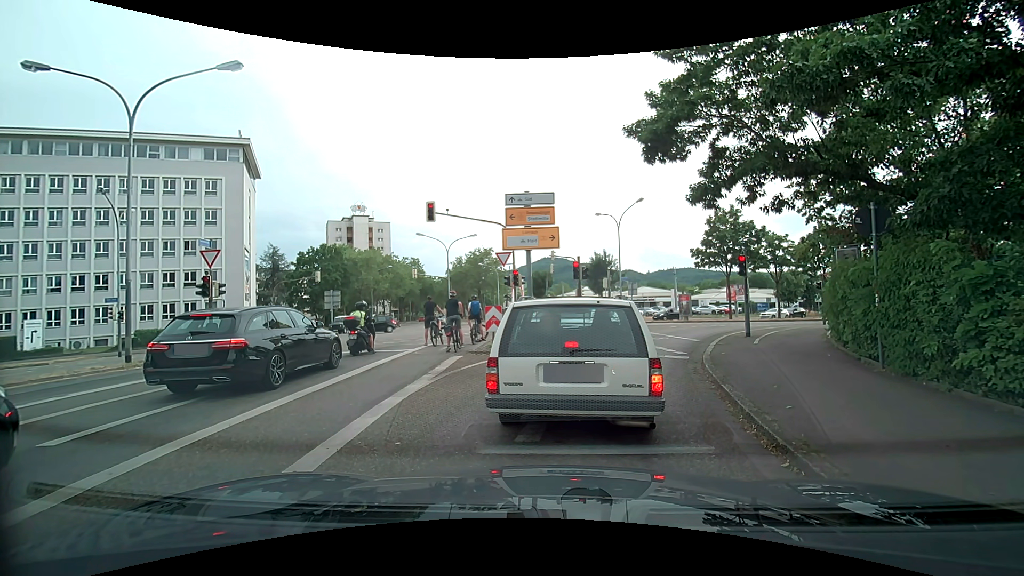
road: secondary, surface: asphalt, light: Day
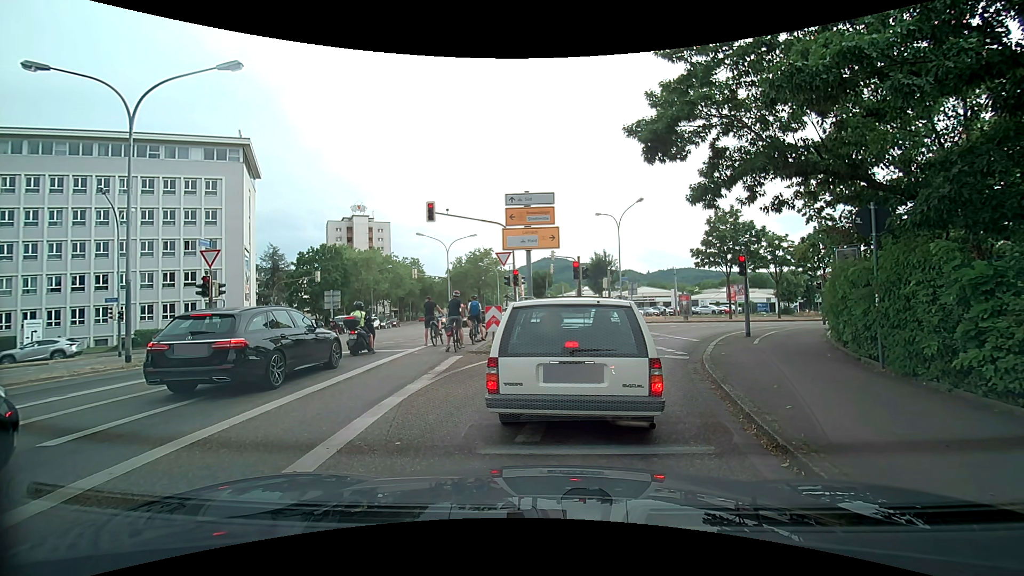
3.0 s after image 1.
(0.0, 0.0) m; 0°
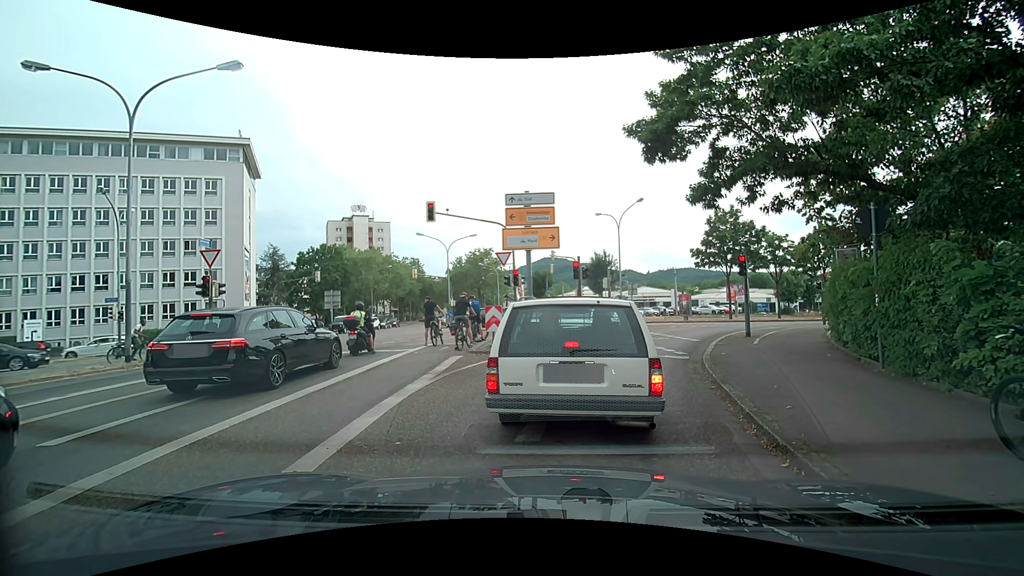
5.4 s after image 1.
(0.0, 0.0) m; 0°
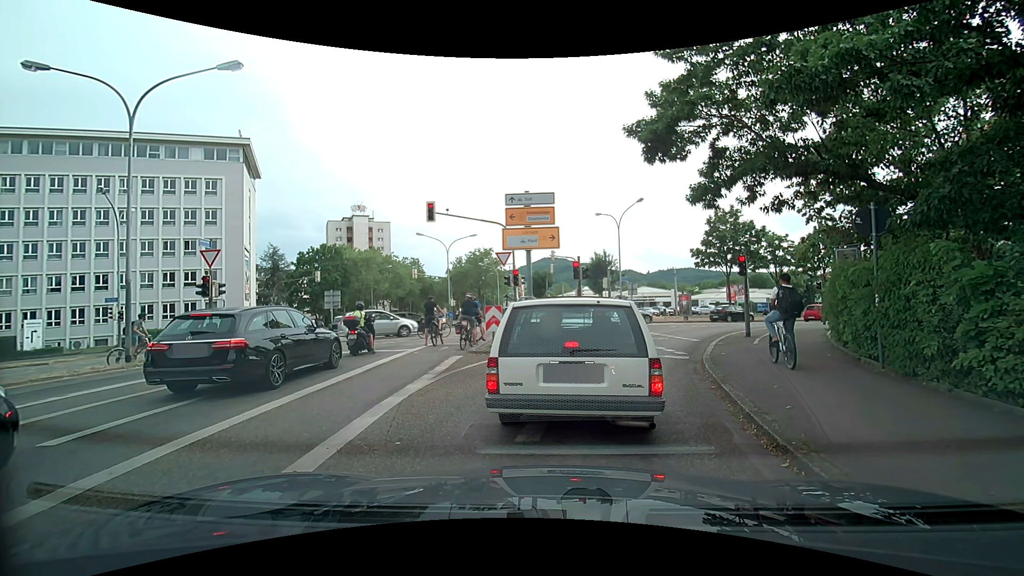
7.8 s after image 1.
(0.0, 0.0) m; 0°
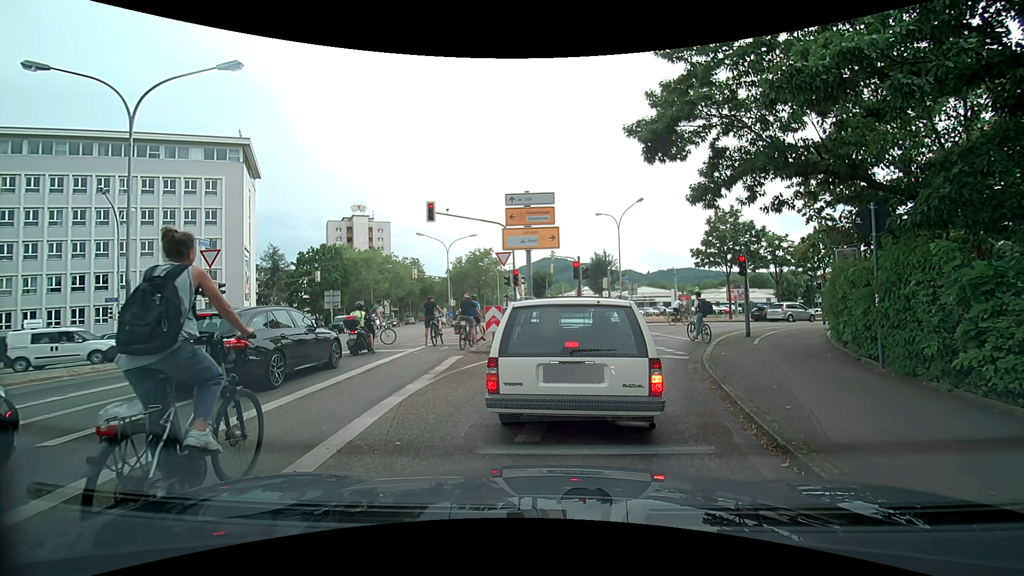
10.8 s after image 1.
(0.0, 0.0) m; 0°
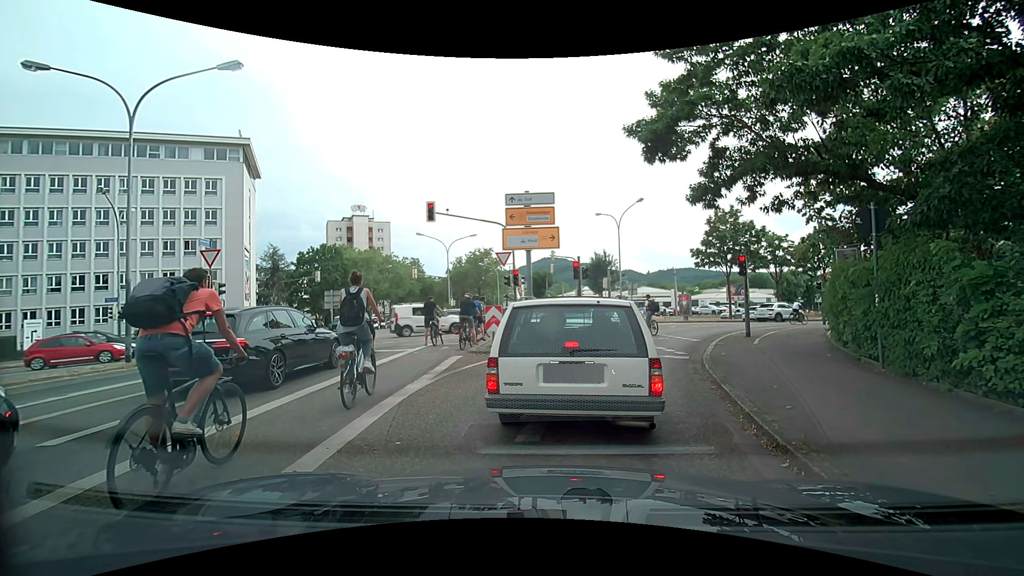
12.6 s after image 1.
(0.0, 0.0) m; 0°
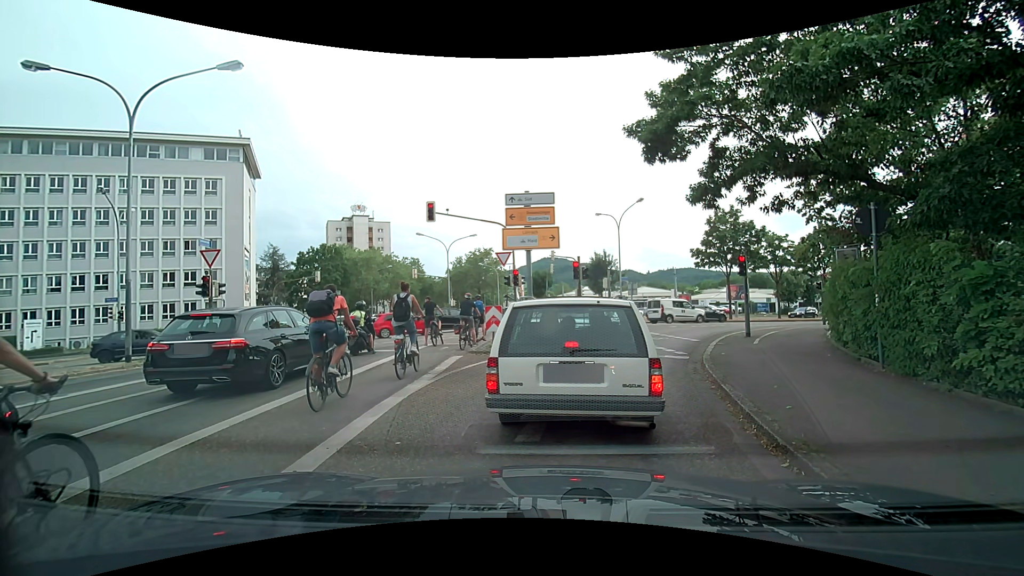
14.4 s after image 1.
(0.0, 0.0) m; 0°
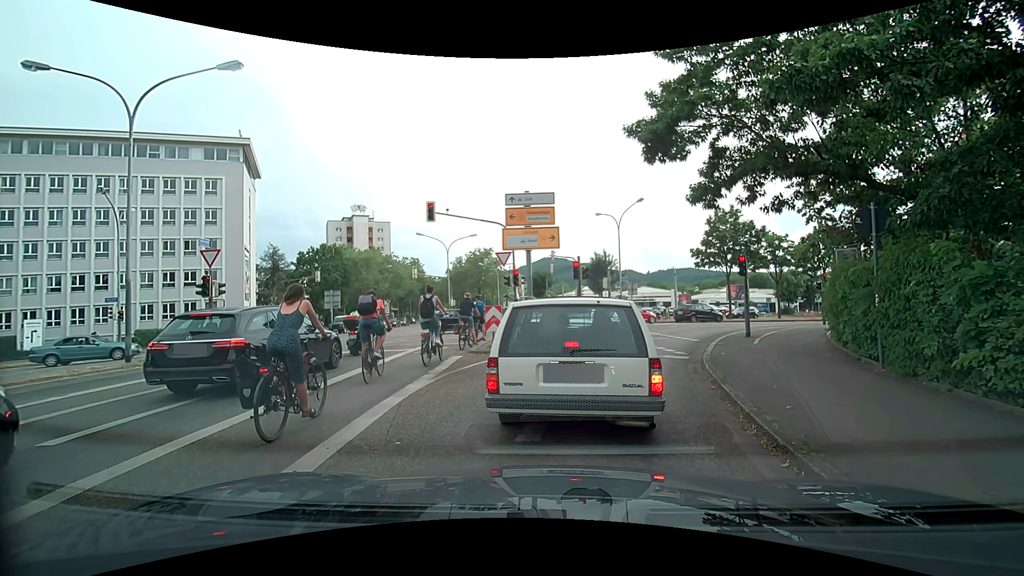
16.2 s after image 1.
(0.0, 0.0) m; 0°
